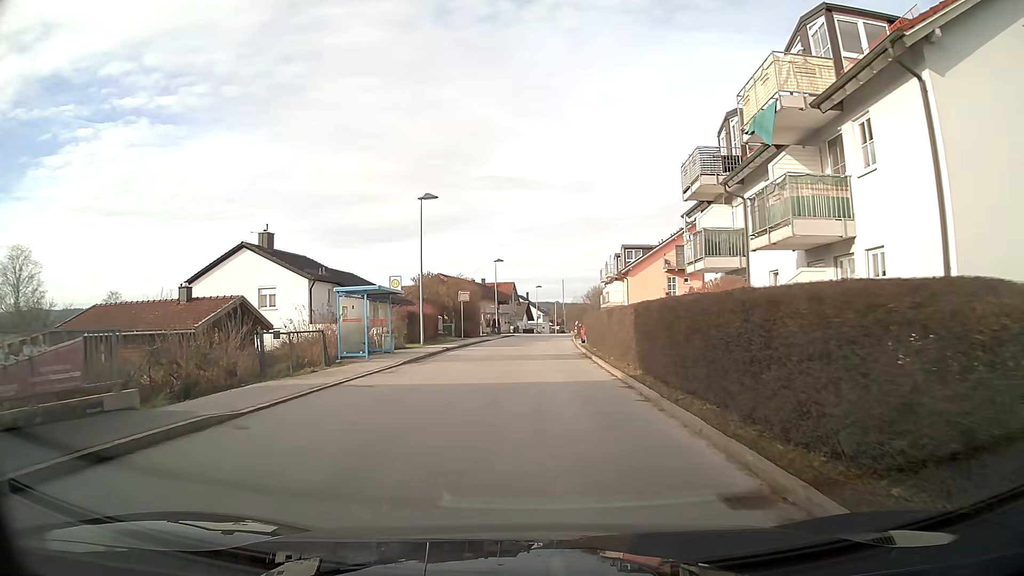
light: Day
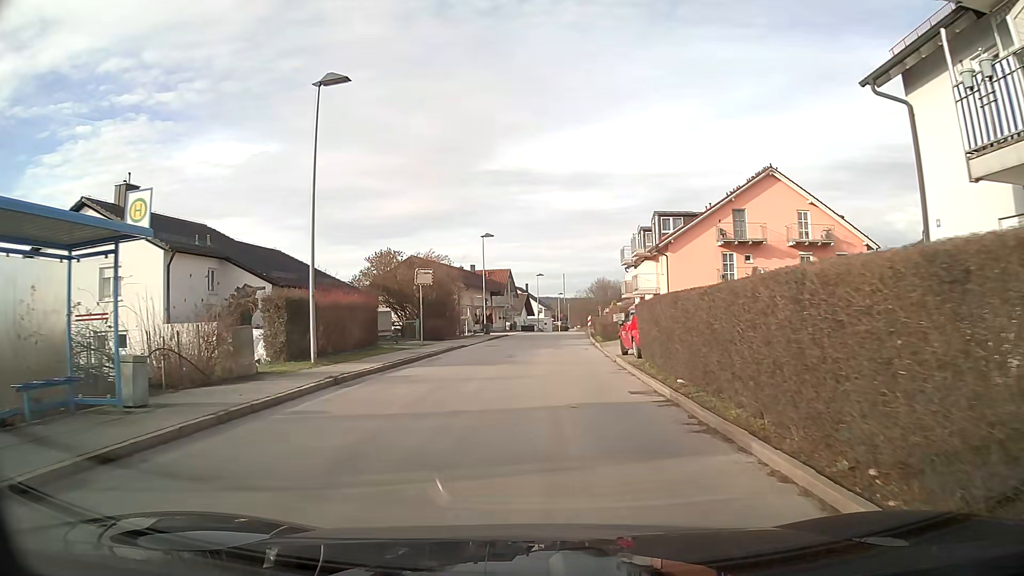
(0.0, +18.0) m; 0°
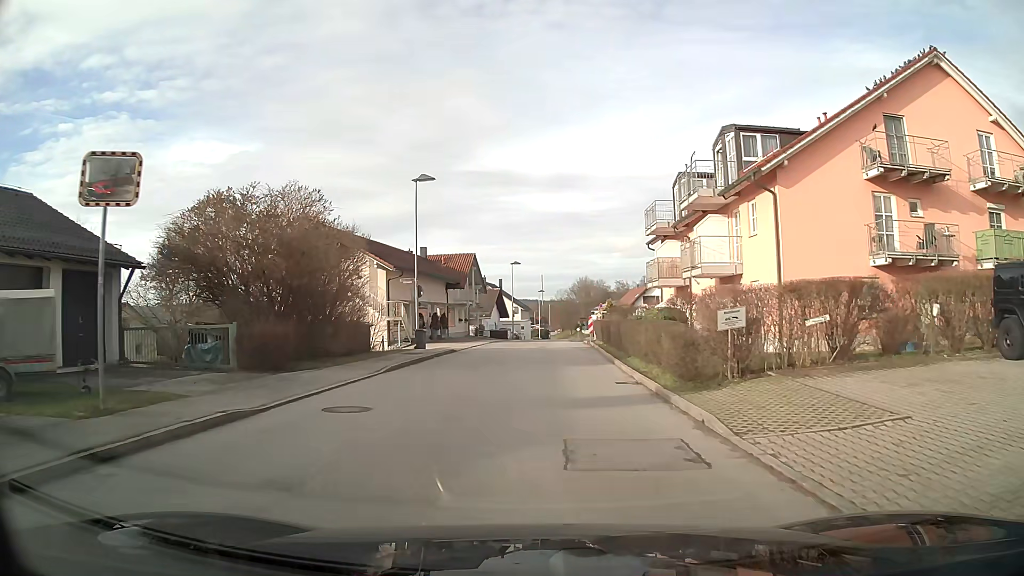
(+0.3, +22.8) m; +2°
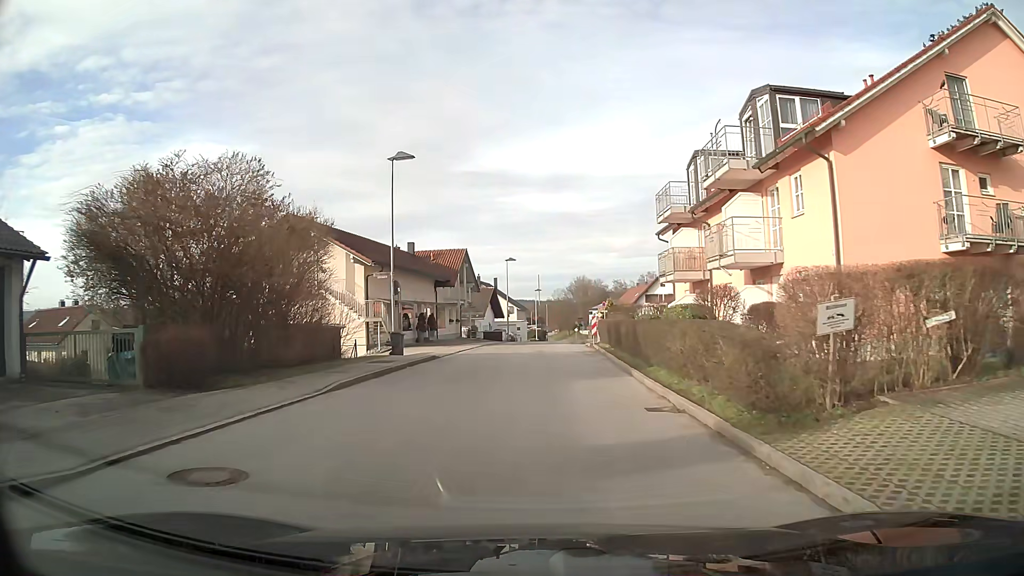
(0.0, +4.5) m; 0°
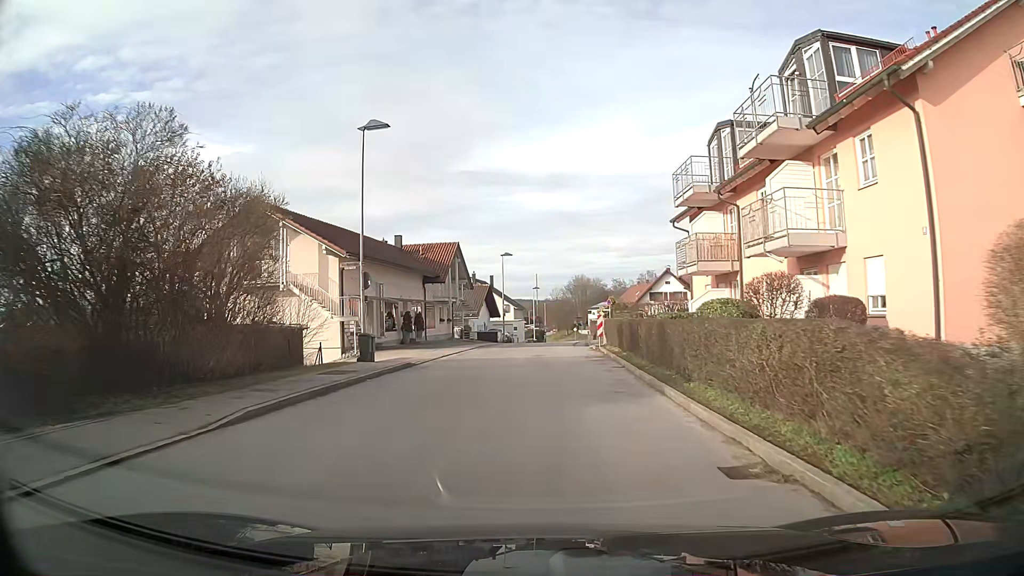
(0.0, +4.5) m; 0°
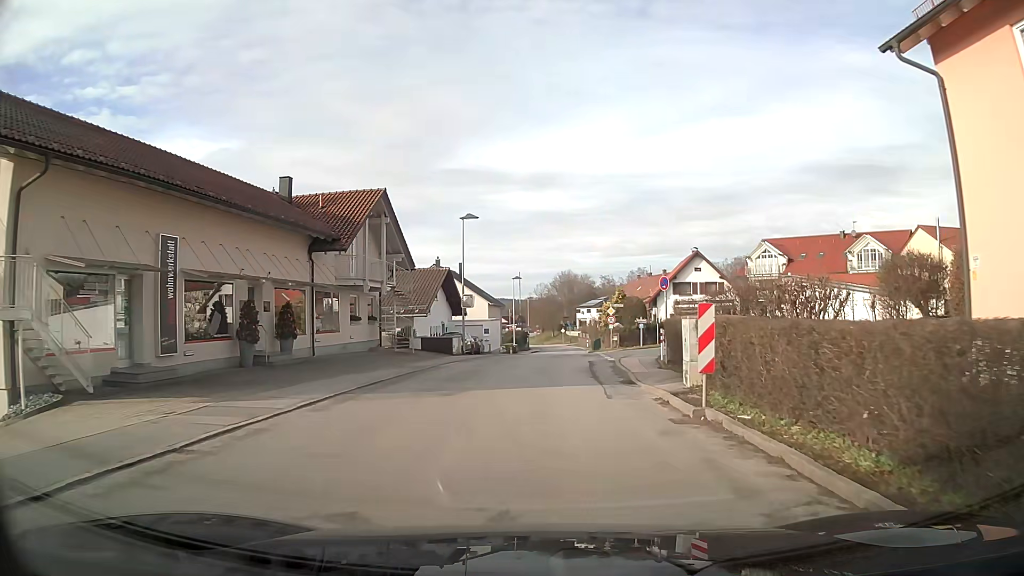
(+0.3, +21.8) m; +2°
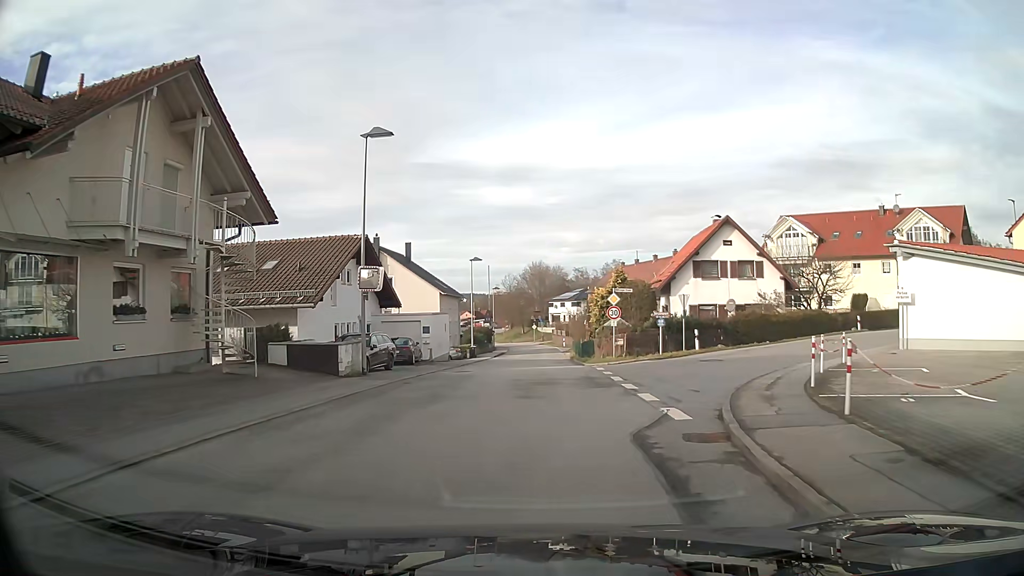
(+0.4, +17.0) m; +2°
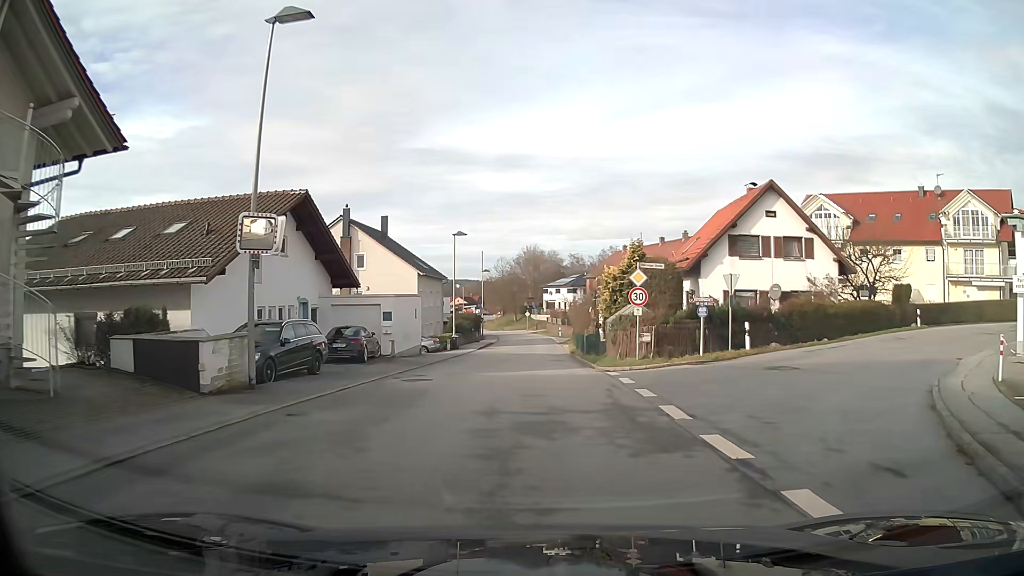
(0.0, +8.5) m; 0°
(0, +10) (0, +20) (0, +30) (0, +40) (0, +50) (0, +60) (0, +70) (0, +80) (-1, +90) (-3, +100) m
